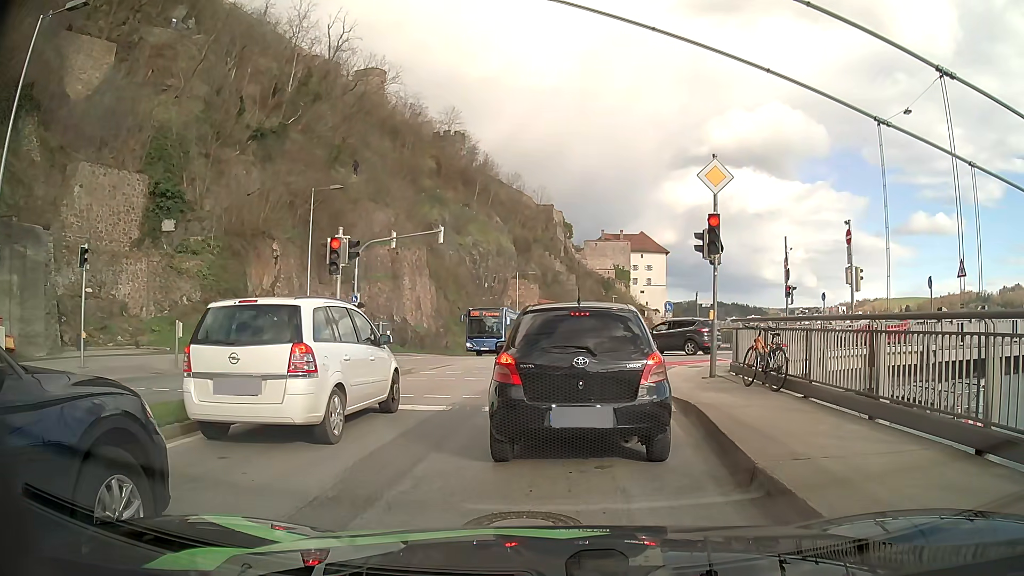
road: primary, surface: asphalt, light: Day
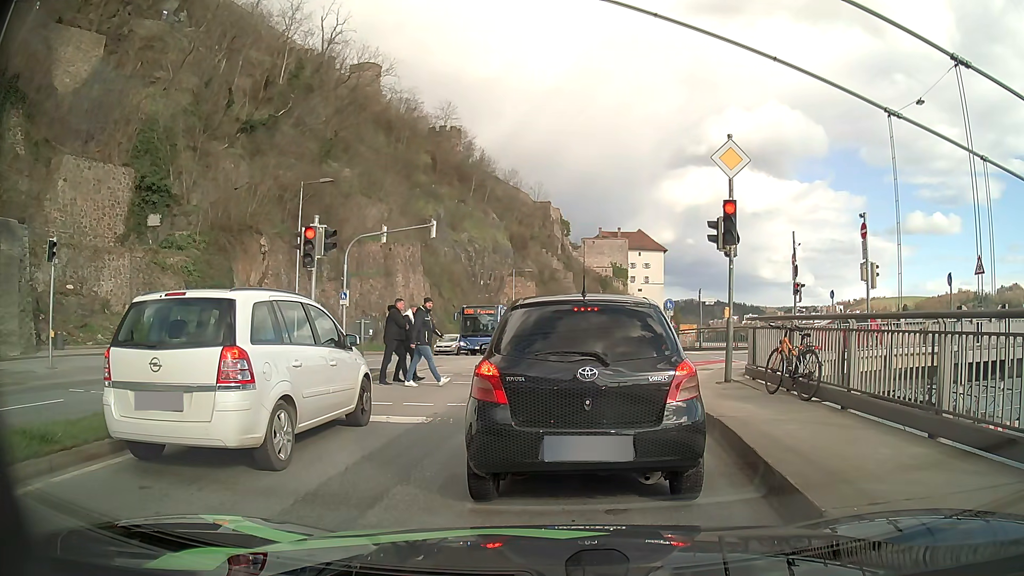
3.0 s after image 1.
(0.0, +1.5) m; 0°
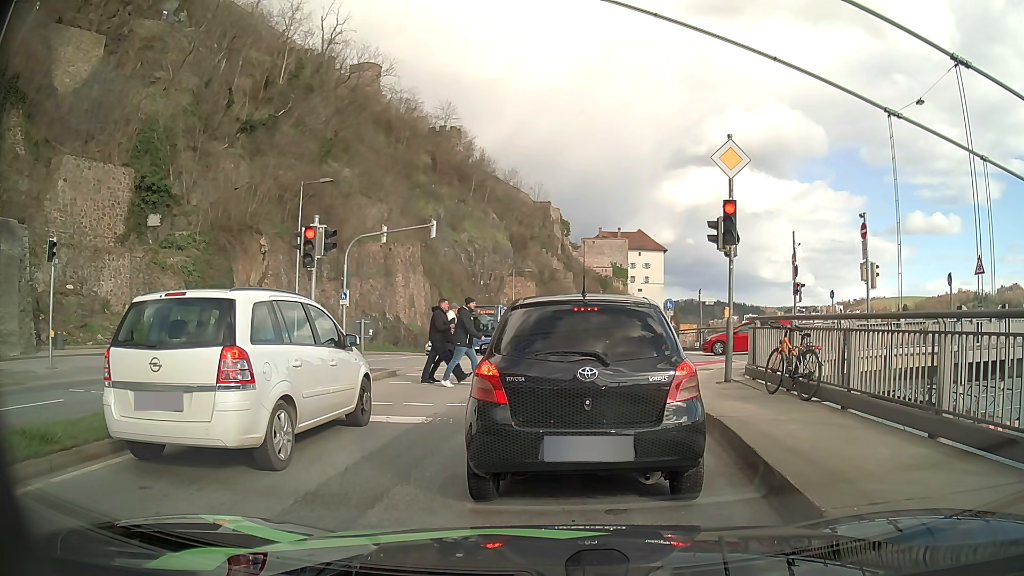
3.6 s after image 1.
(0.0, 0.0) m; 0°
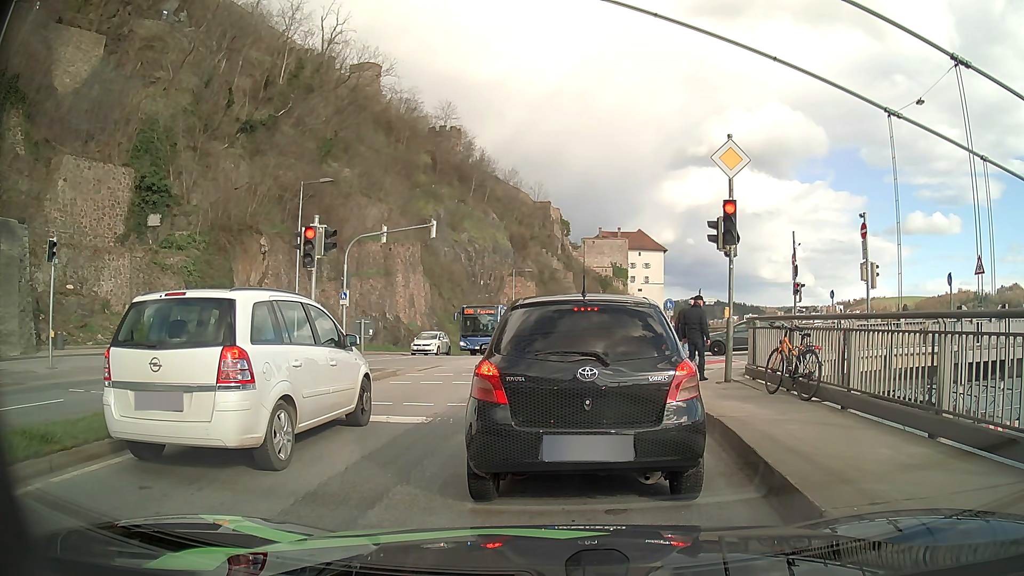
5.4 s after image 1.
(0.0, 0.0) m; 0°
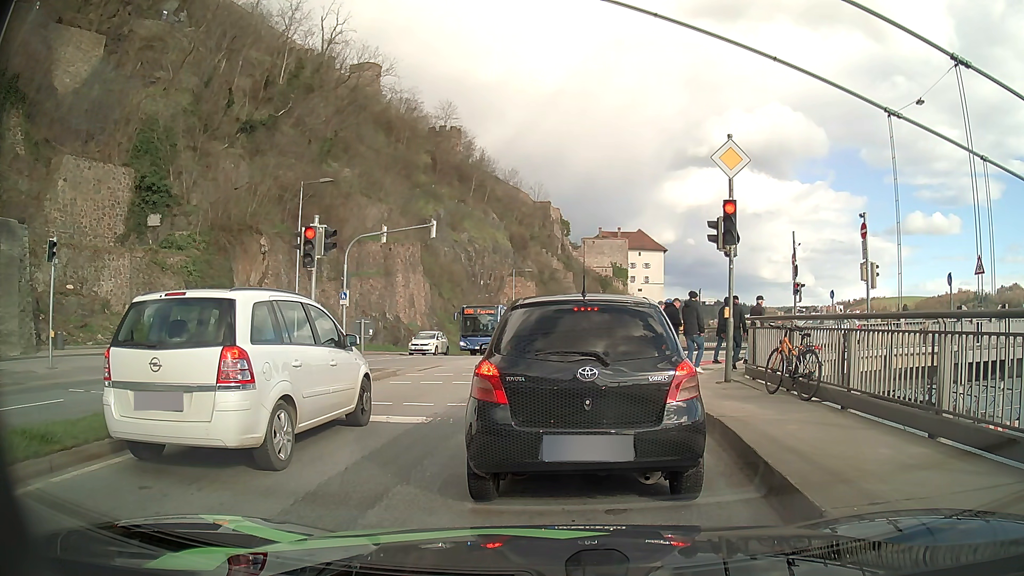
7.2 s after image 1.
(0.0, 0.0) m; 0°
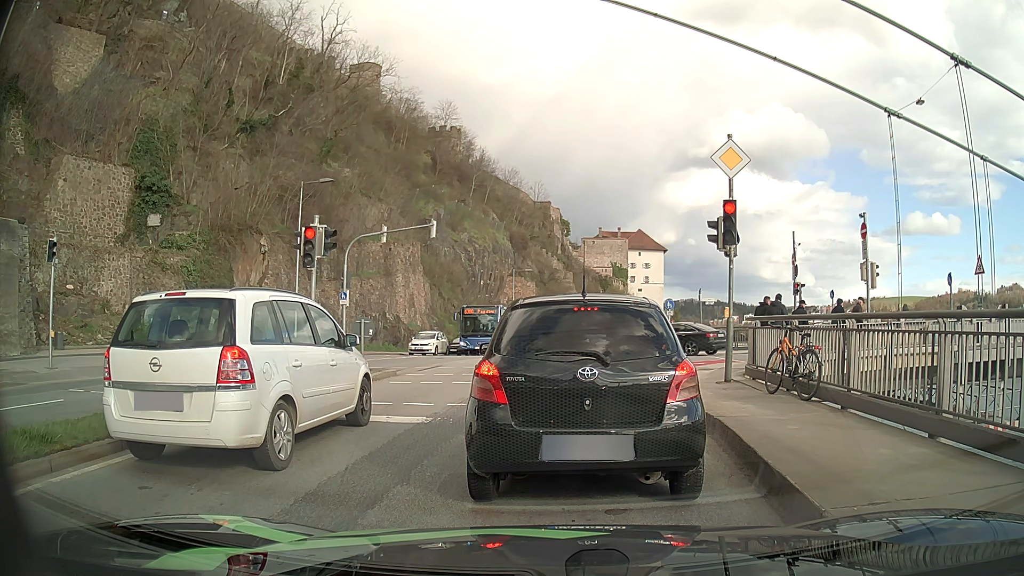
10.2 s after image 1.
(0.0, 0.0) m; 0°
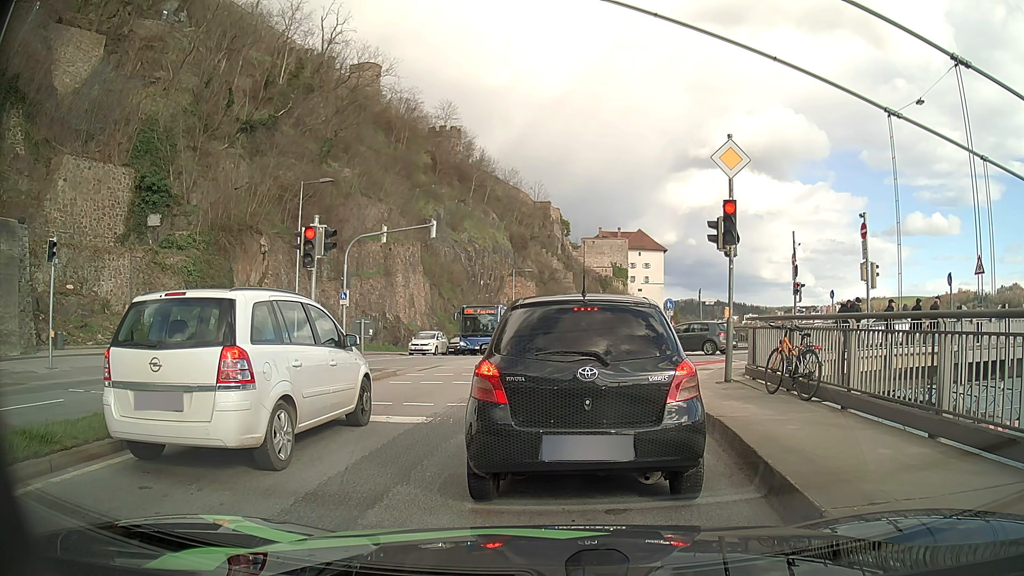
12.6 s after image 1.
(0.0, 0.0) m; 0°
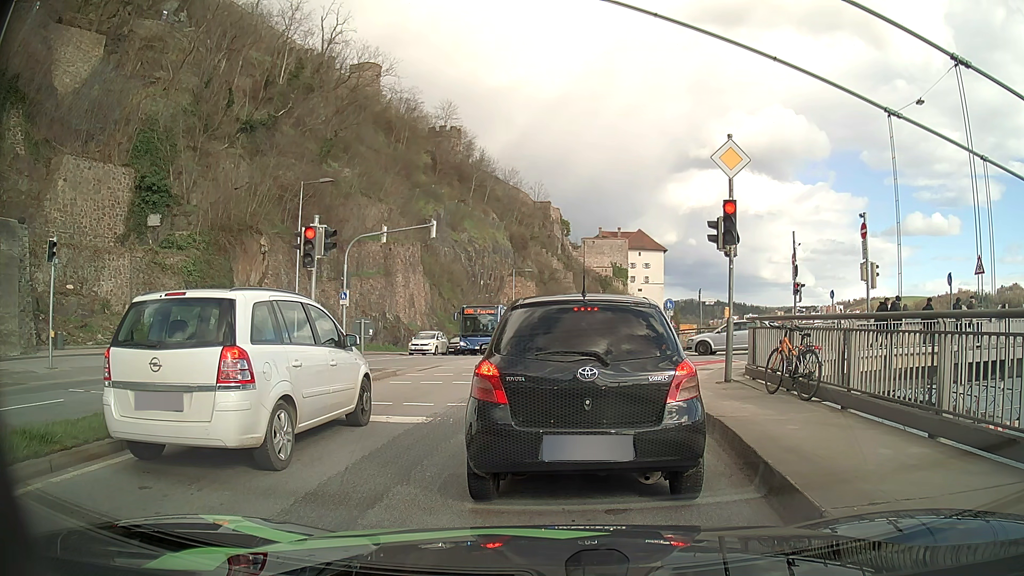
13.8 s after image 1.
(0.0, 0.0) m; 0°
(+1, +10) (+2, +20) (+3, +30) (+4, +40) (+6, +50) (+9, +59) (+12, +69) (+14, +78) (+17, +88) (+20, +98) m
